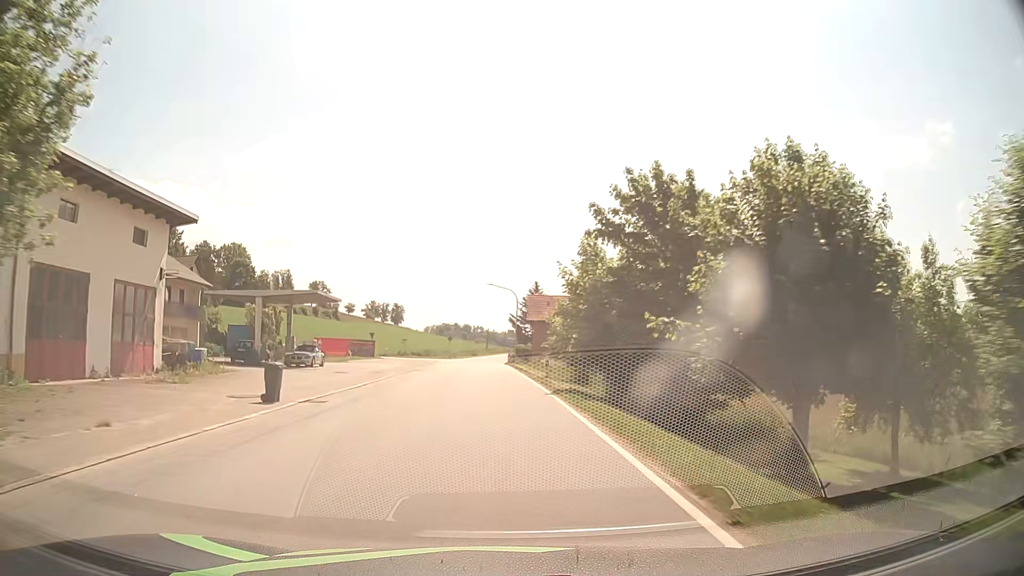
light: Day
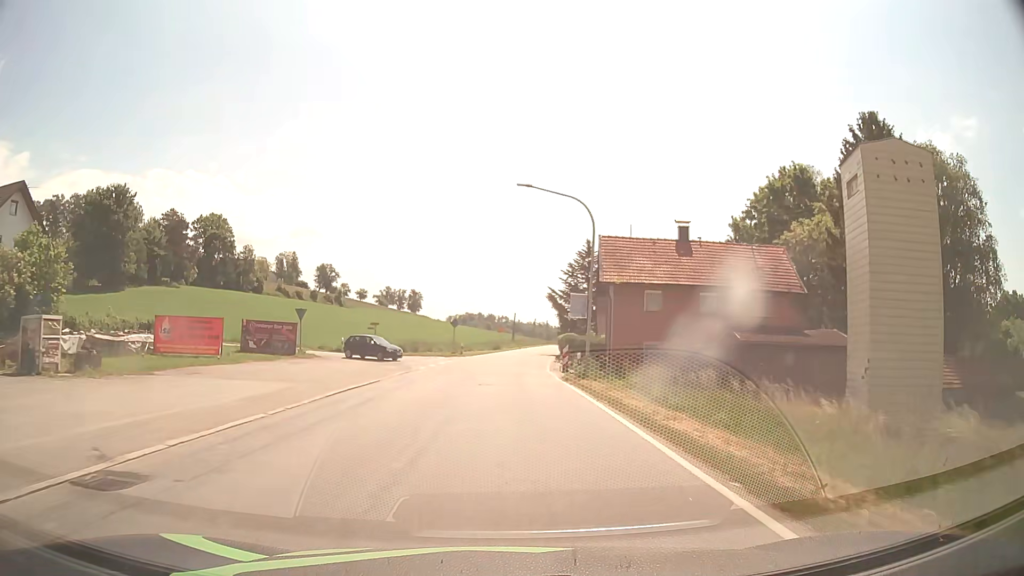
(-1.1, +36.3) m; -2°
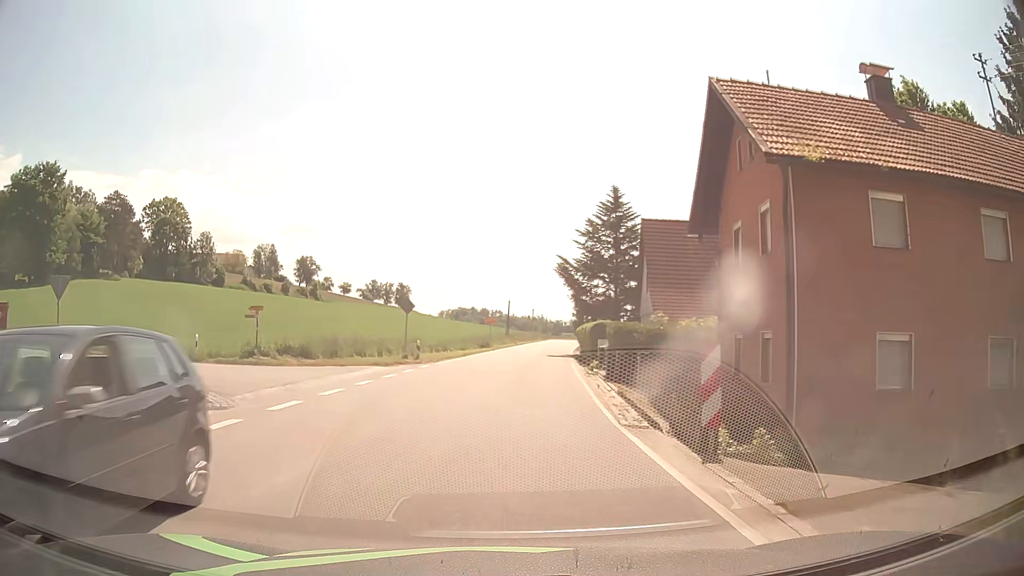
(+0.3, +23.2) m; +2°
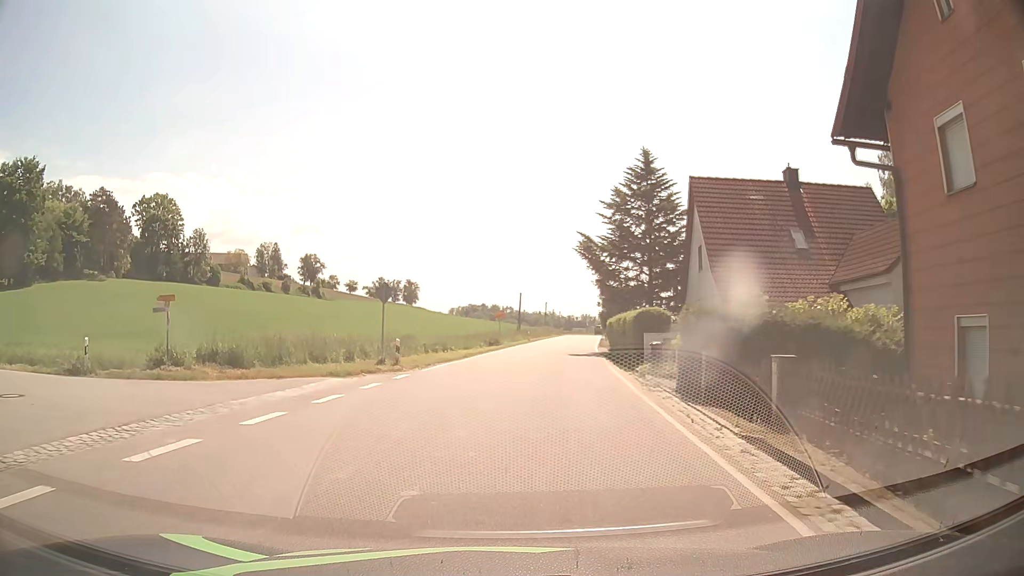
(-0.1, +8.6) m; -1°
